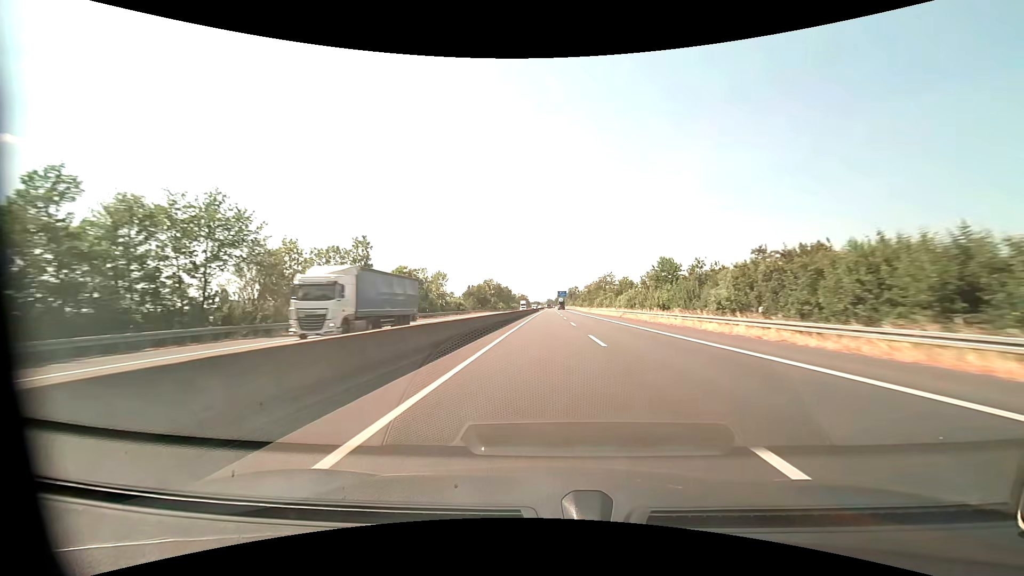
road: motorway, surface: asphalt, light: Day
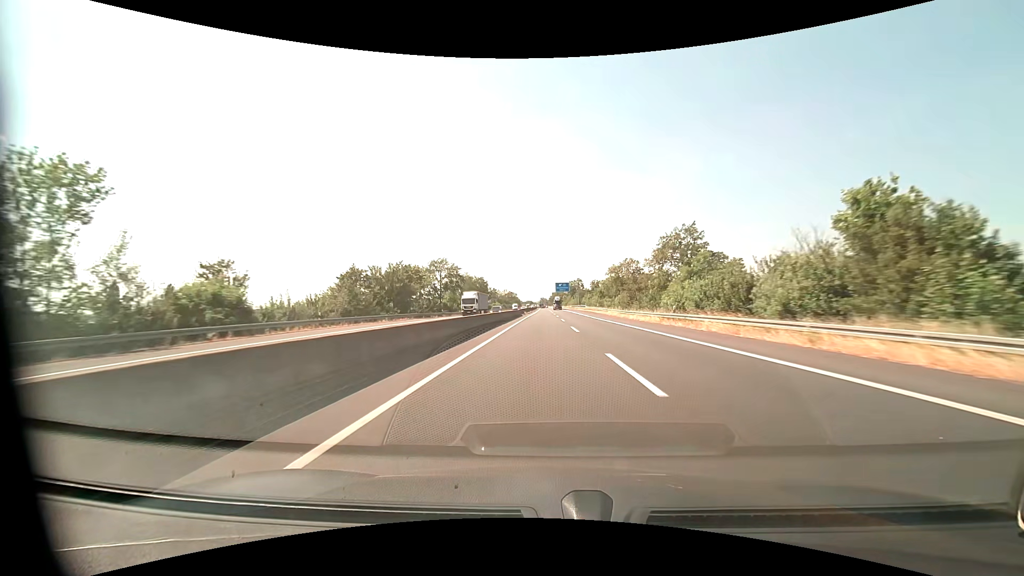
(+0.6, +82.5) m; +1°
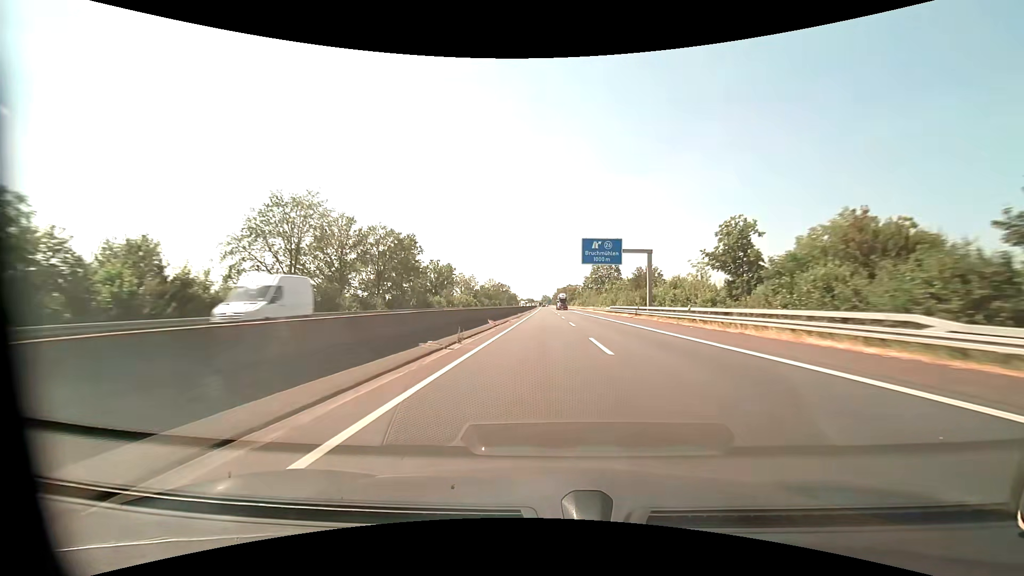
(-0.5, +103.3) m; -1°
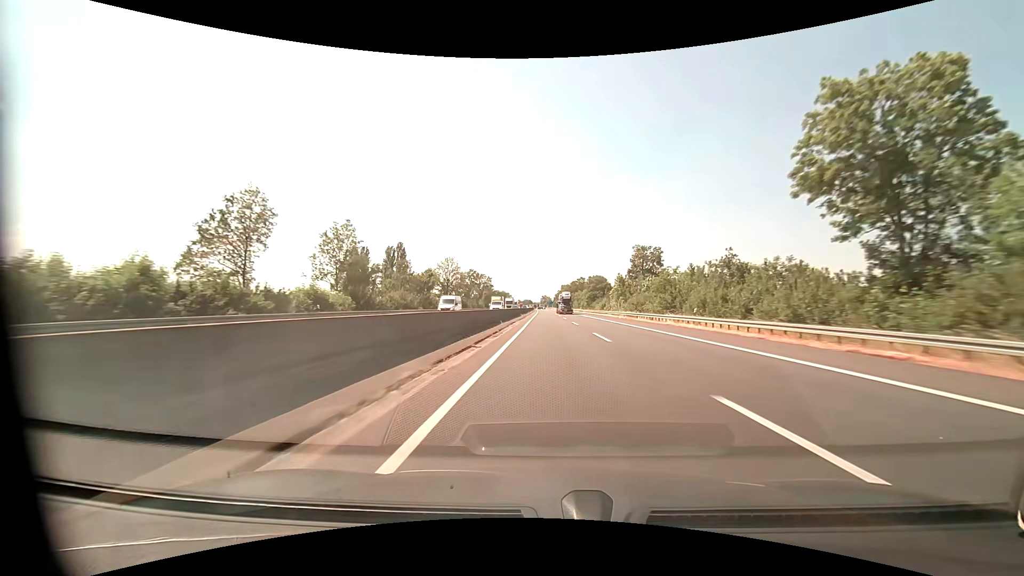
(-0.3, +103.5) m; 0°
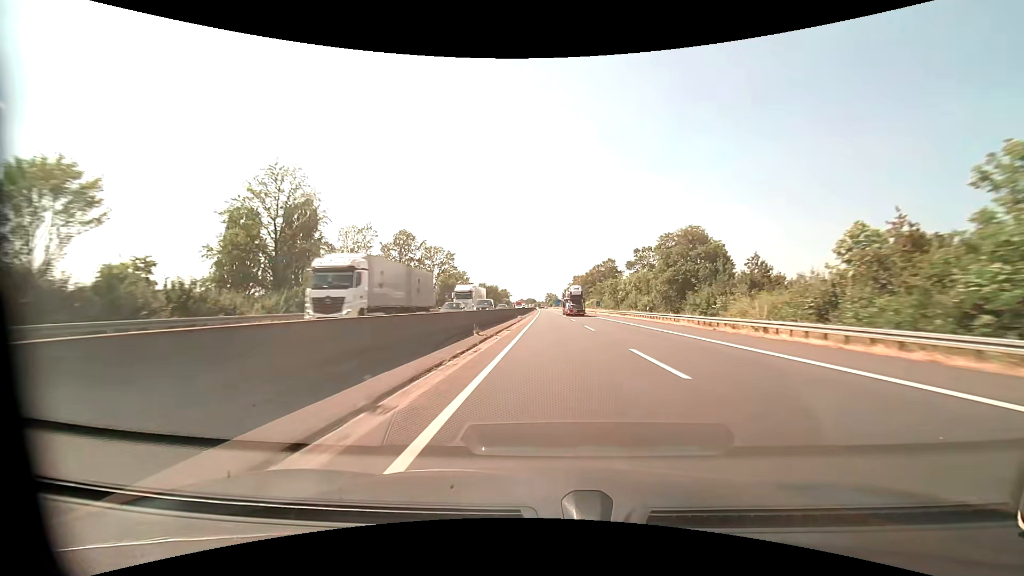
(-0.3, +82.9) m; -1°
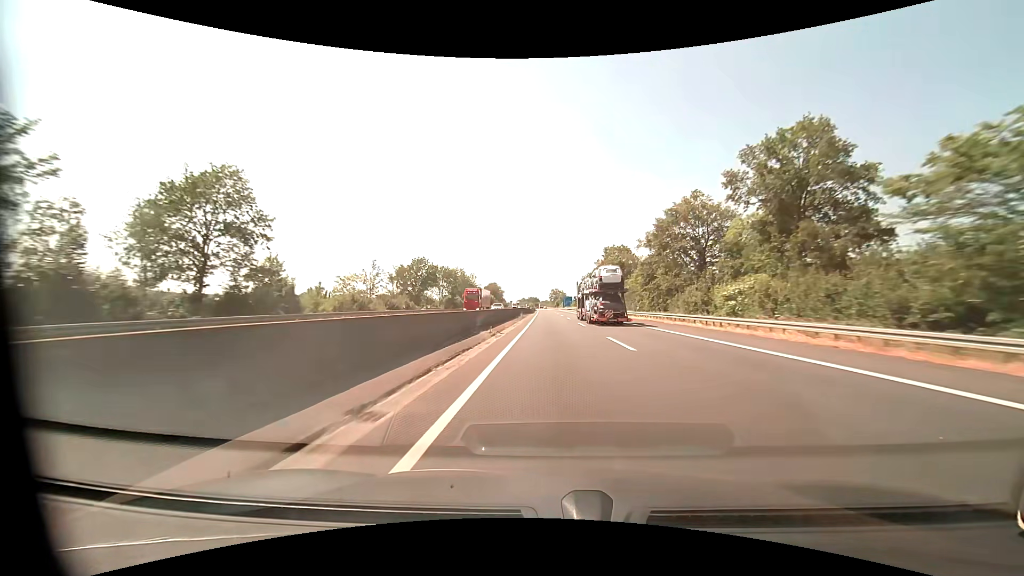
(-0.1, +103.7) m; 0°
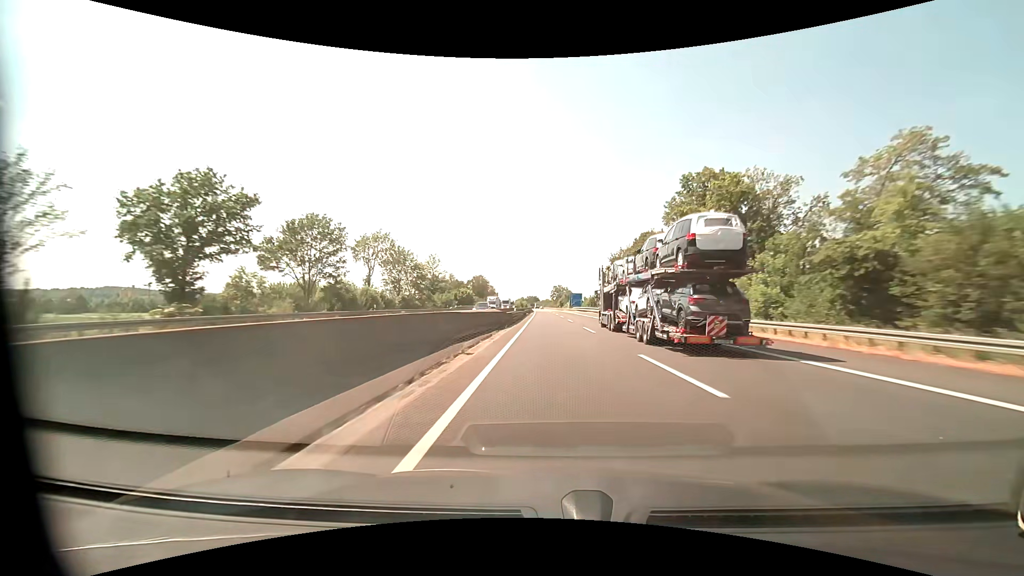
(-0.1, +62.2) m; 0°
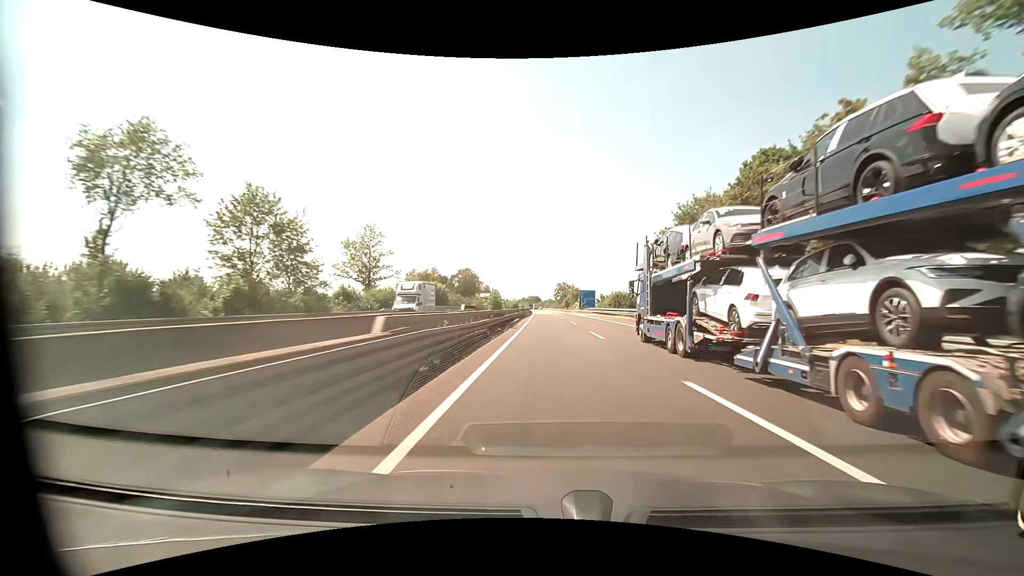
(0.0, +41.4) m; 0°
(0, +10) (0, +20) (0, +30) (0, +40) (0, +50) (0, +60) (0, +70) (0, +80) (-1, +90) (-1, +100) m
